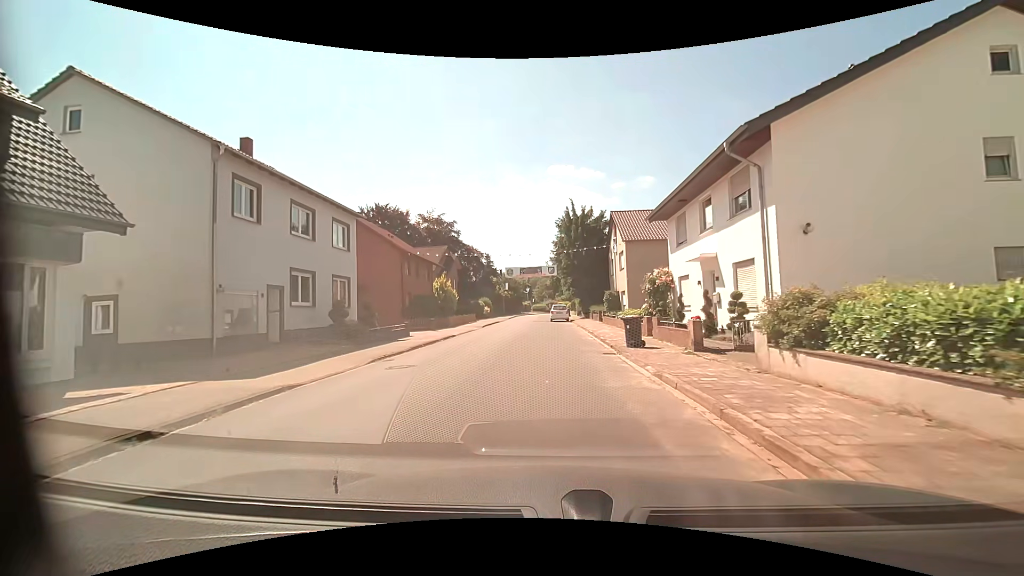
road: residential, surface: asphalt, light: Day
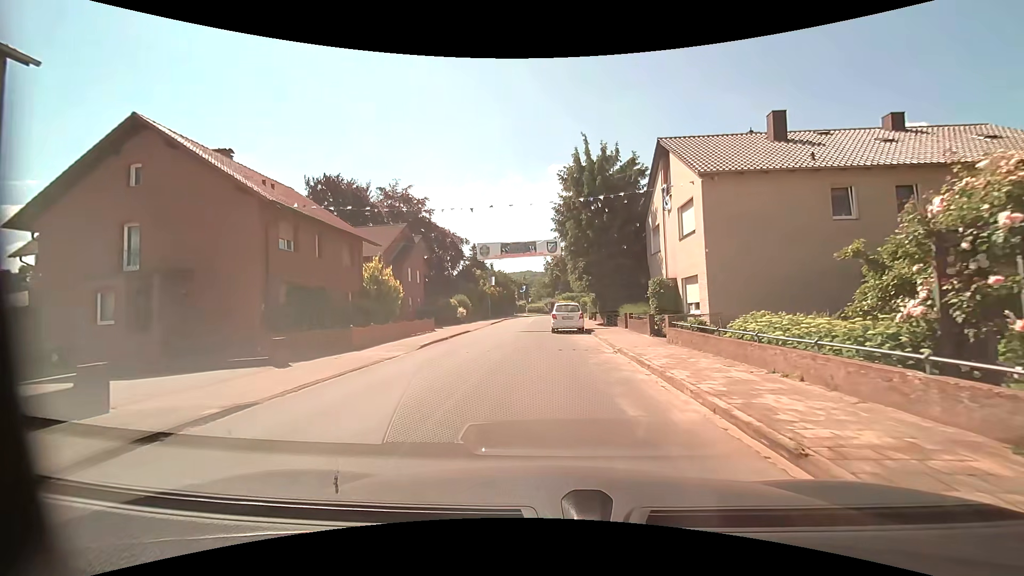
(+0.1, +18.9) m; 0°
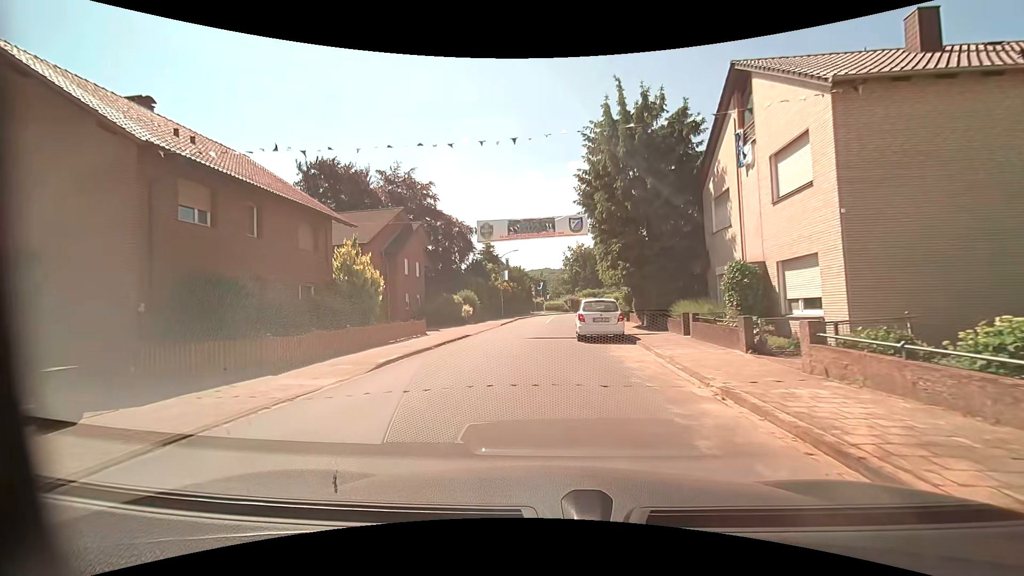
(-0.1, +7.2) m; -1°
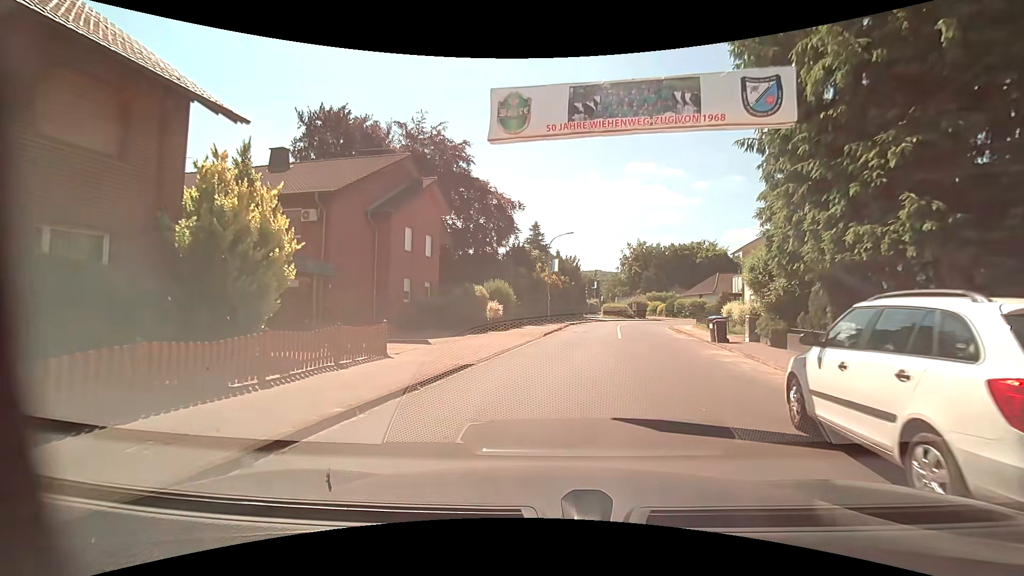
(-1.0, +13.9) m; -7°
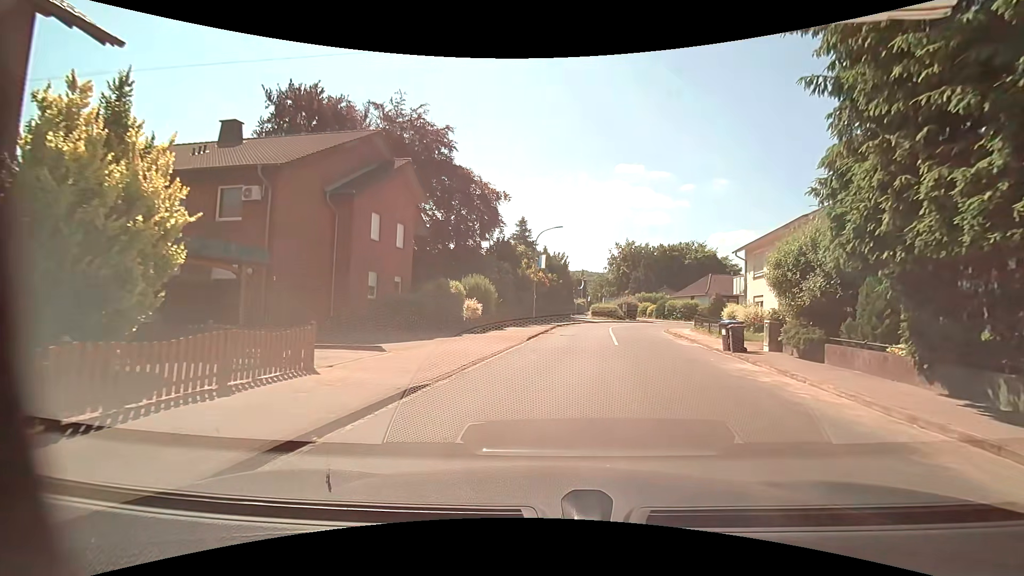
(0.0, +3.3) m; +2°
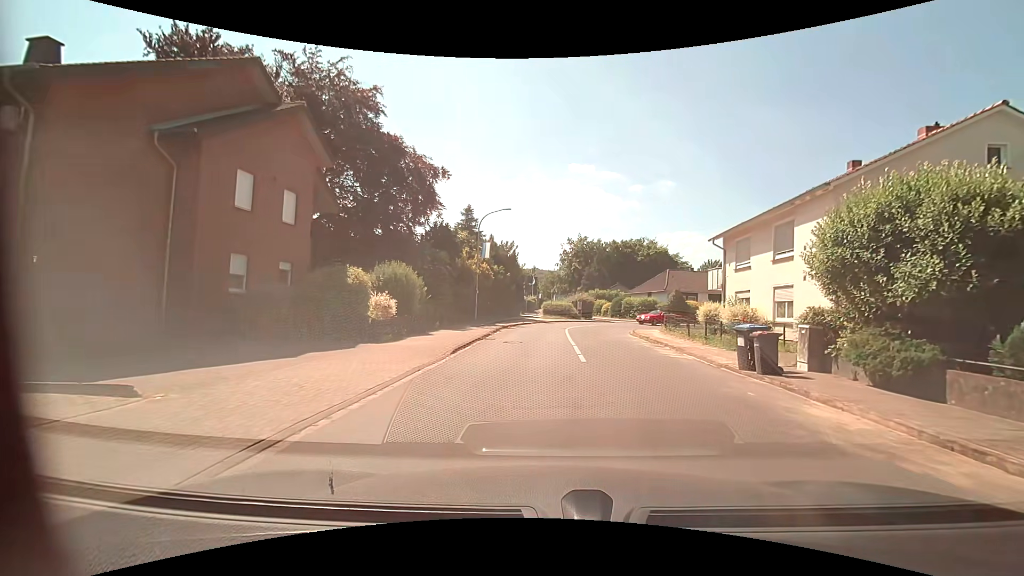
(+0.3, +6.4) m; +5°
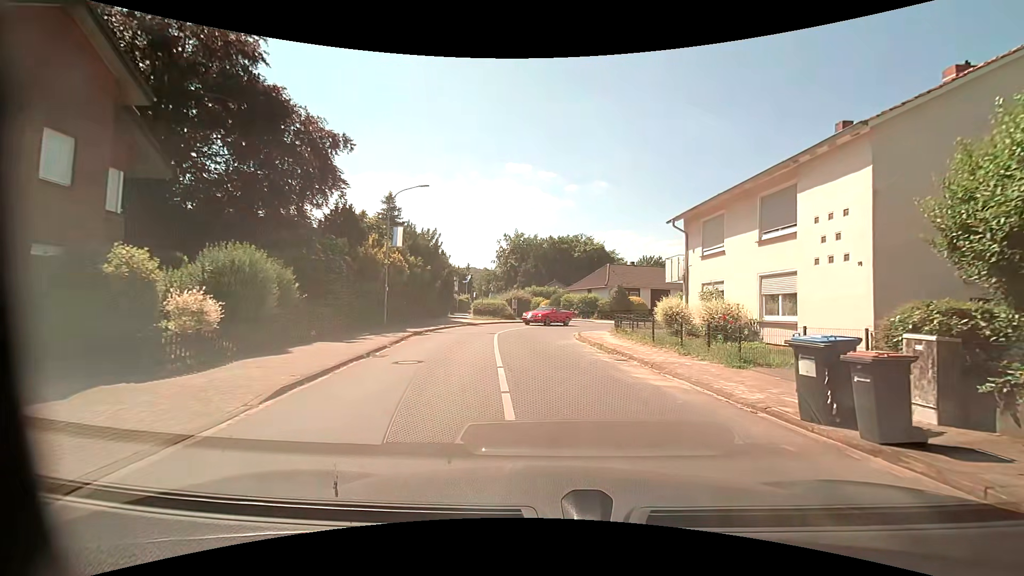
(+0.4, +6.2) m; +7°
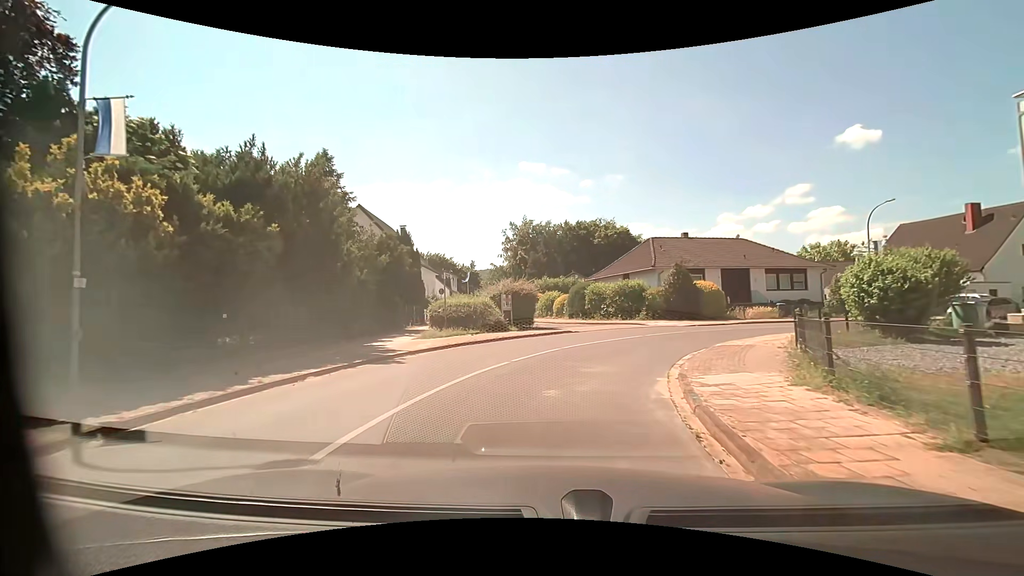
(+0.4, +18.5) m; -2°
